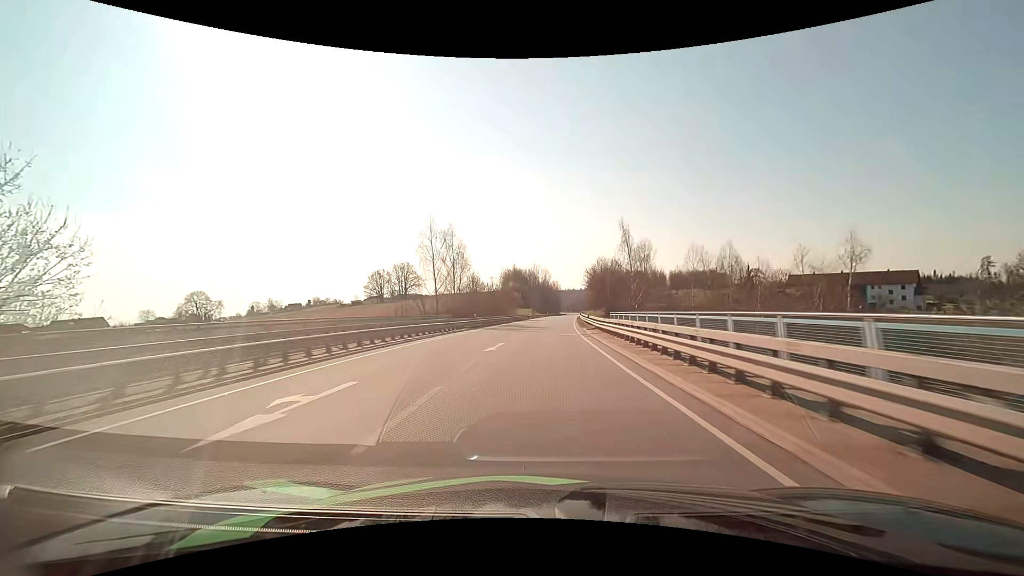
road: primary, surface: asphalt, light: Day
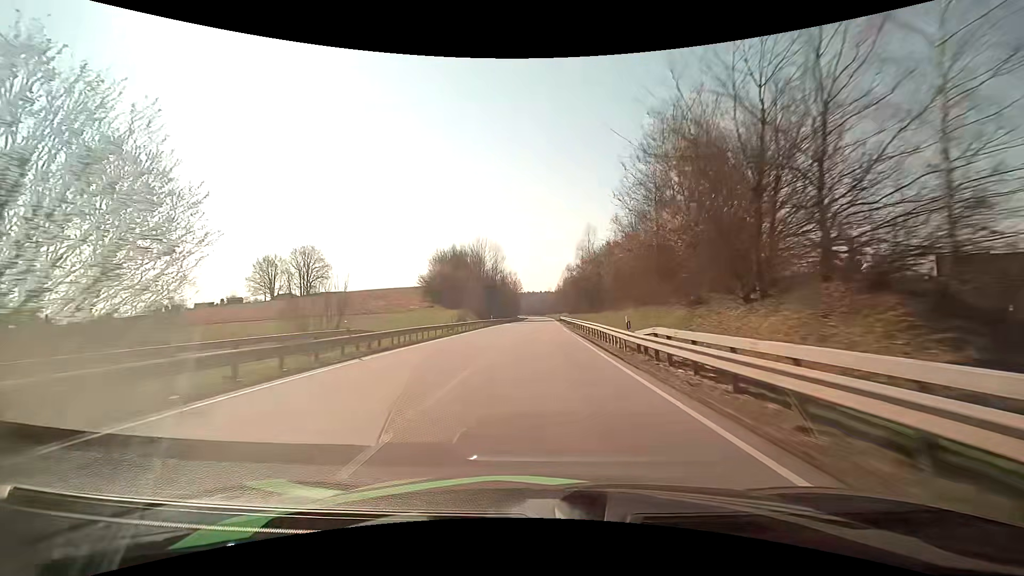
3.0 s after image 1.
(+2.9, +75.4) m; +4°
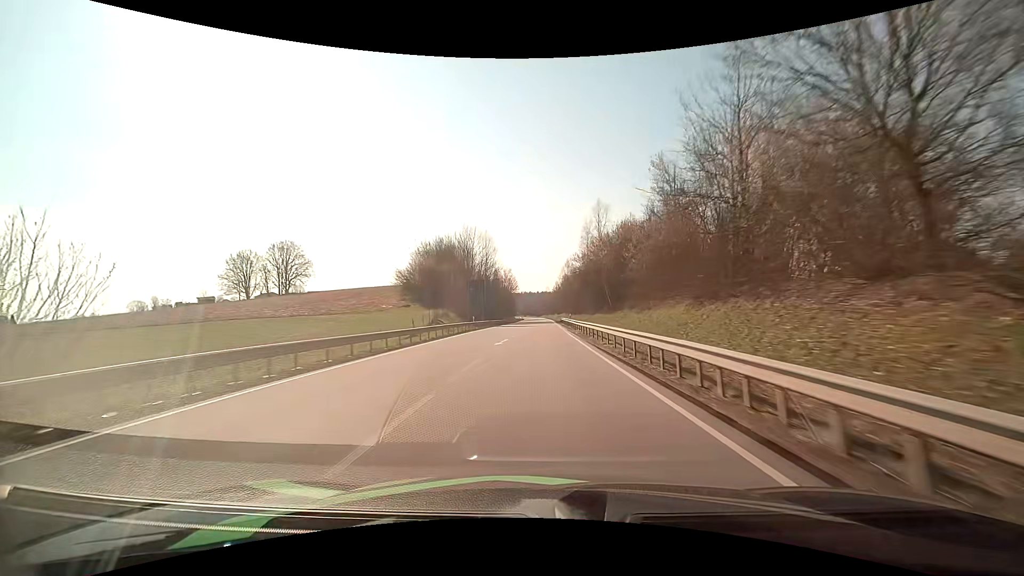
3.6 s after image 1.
(+0.1, +15.5) m; +1°
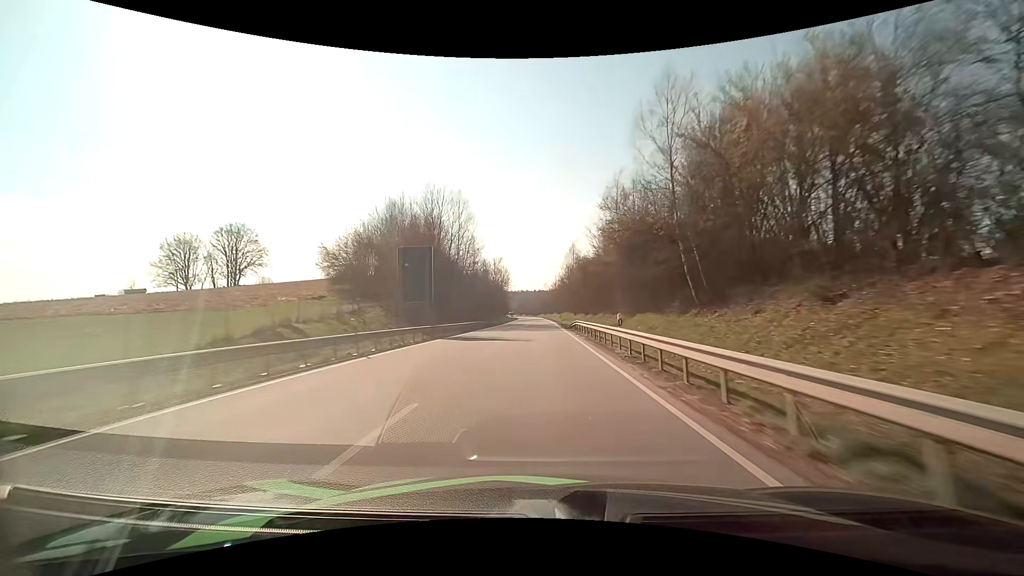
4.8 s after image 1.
(0.0, +31.6) m; 0°
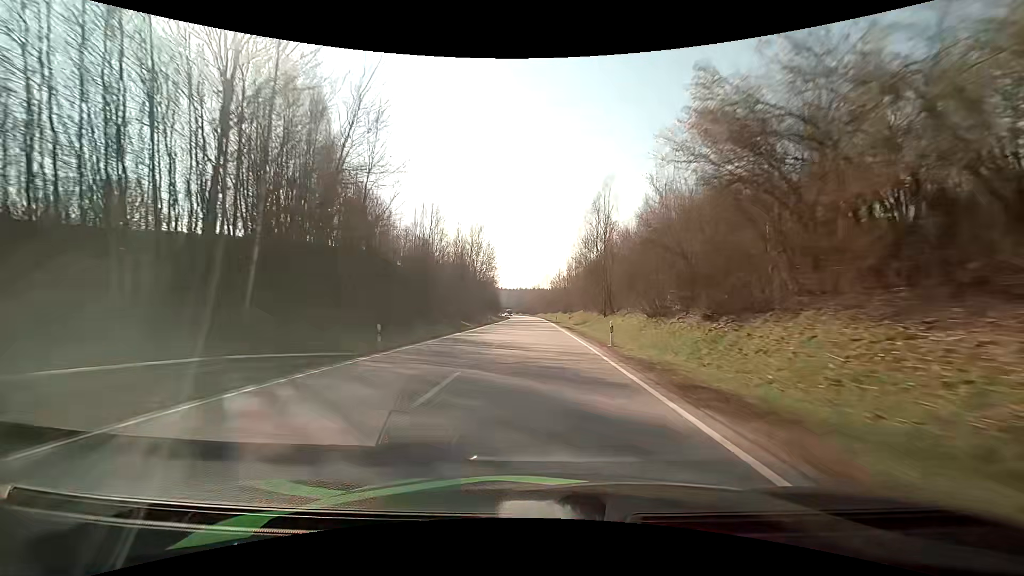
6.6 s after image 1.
(-0.1, +48.2) m; 0°
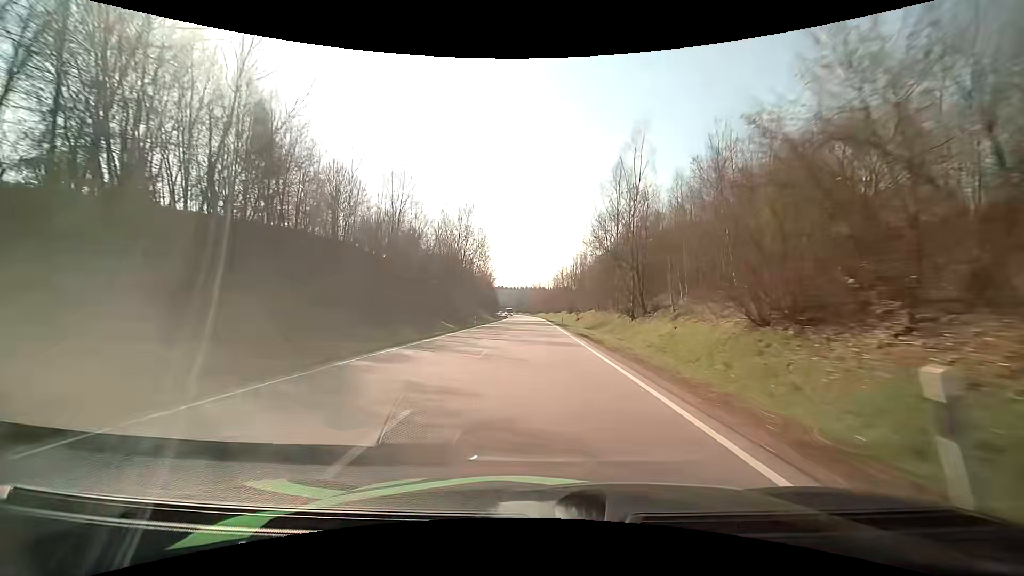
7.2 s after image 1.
(-0.1, +16.2) m; 0°
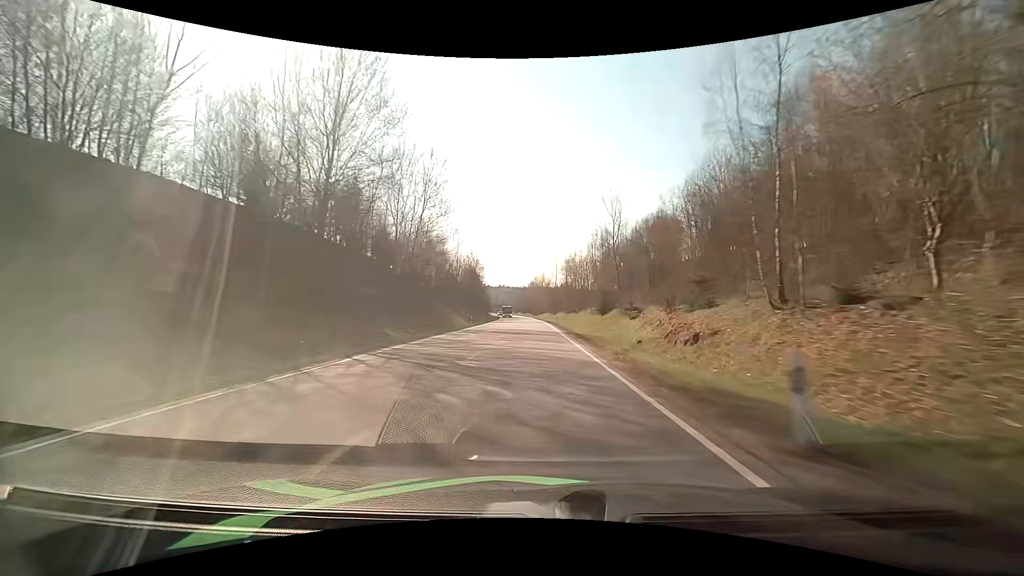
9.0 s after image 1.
(-0.2, +48.6) m; 0°
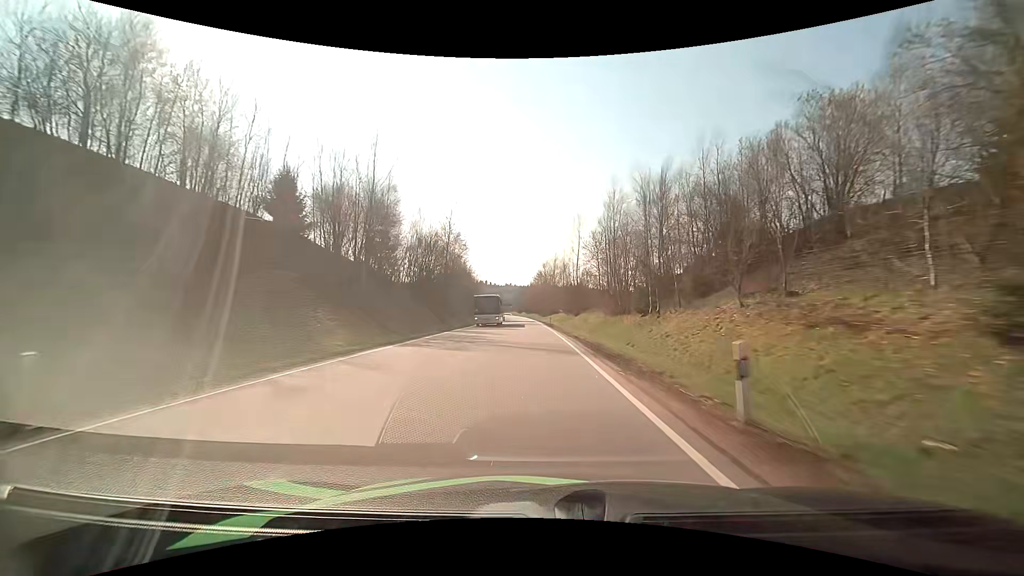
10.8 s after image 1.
(-0.3, +48.7) m; -1°
(0, +10) (0, +20) (0, +30) (-1, +40) (-1, +50) (-2, +60) (-2, +70) (-3, +80) (-3, +90) (-4, +100) m
